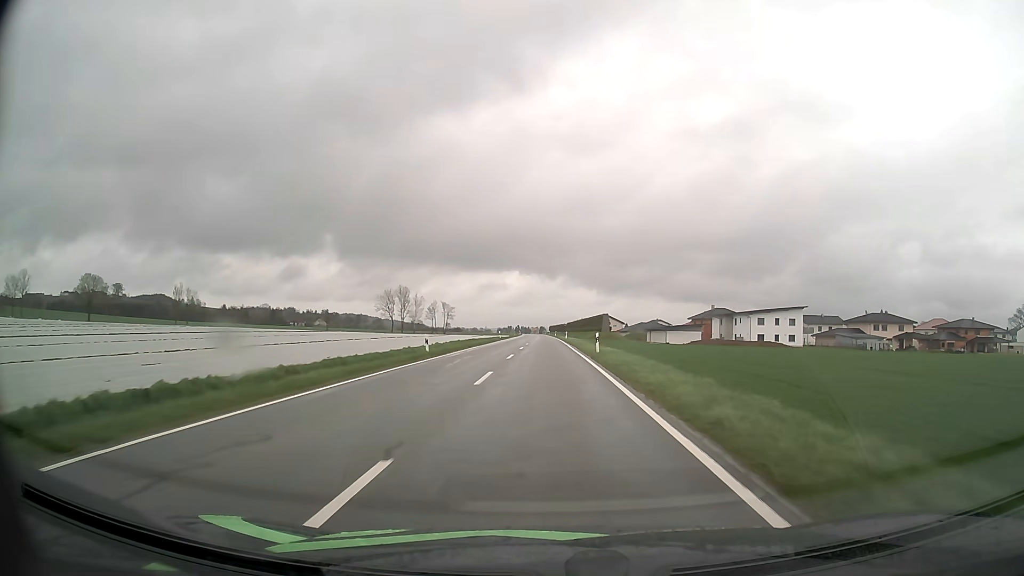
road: tertiary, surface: asphalt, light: Day
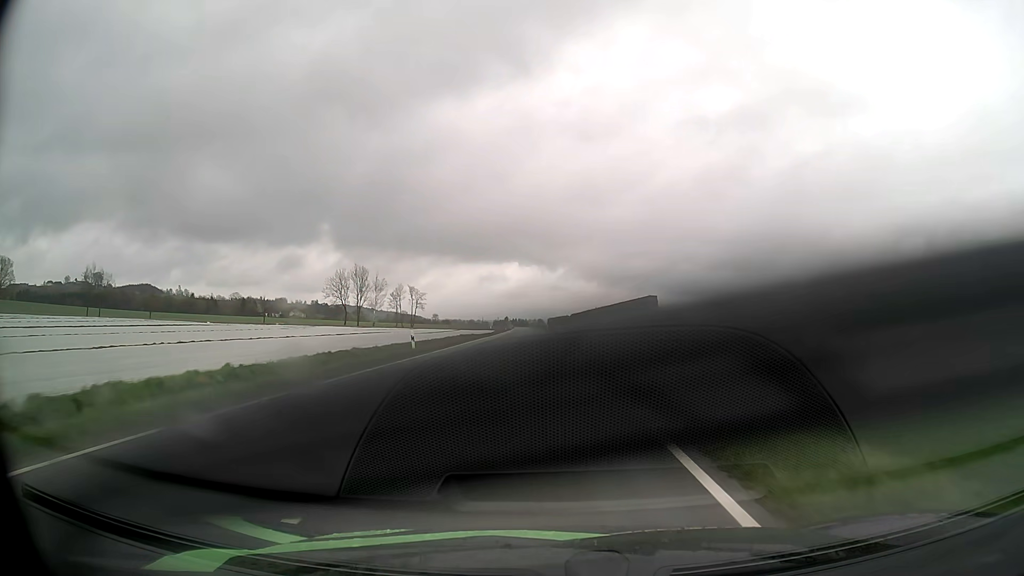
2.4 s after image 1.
(0.0, +51.8) m; 0°
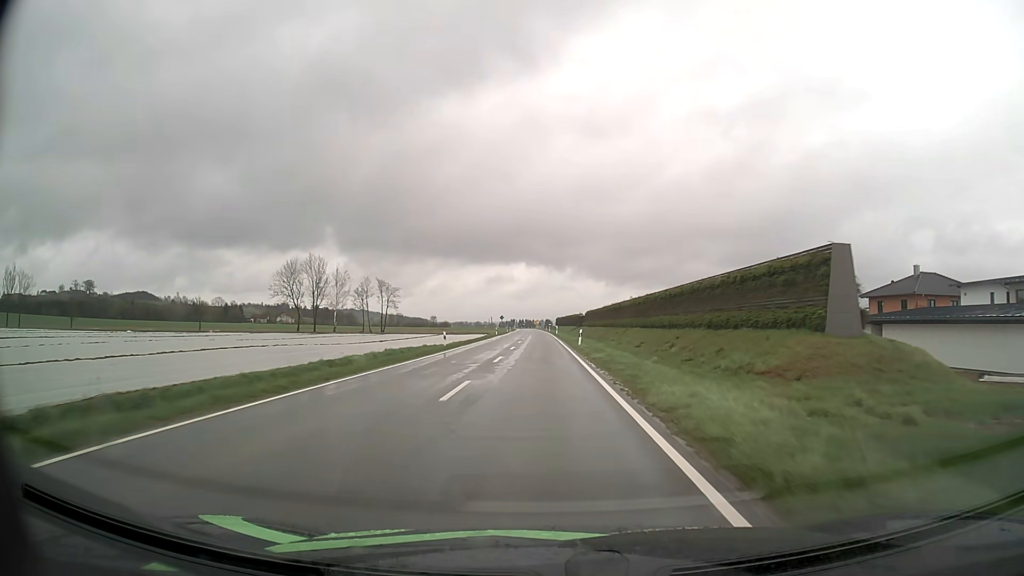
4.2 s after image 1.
(-0.2, +39.2) m; -1°
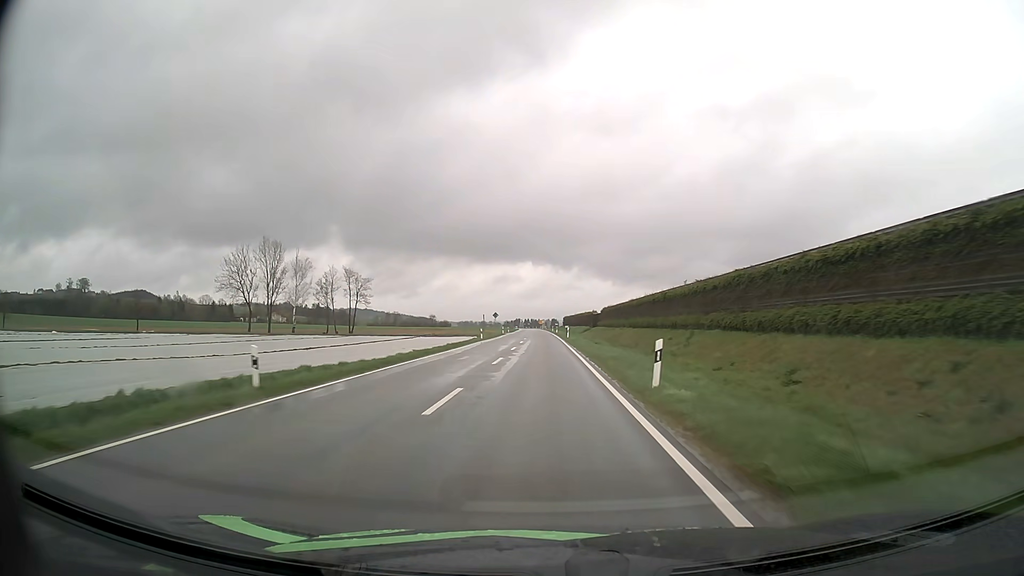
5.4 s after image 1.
(-0.1, +26.5) m; -1°
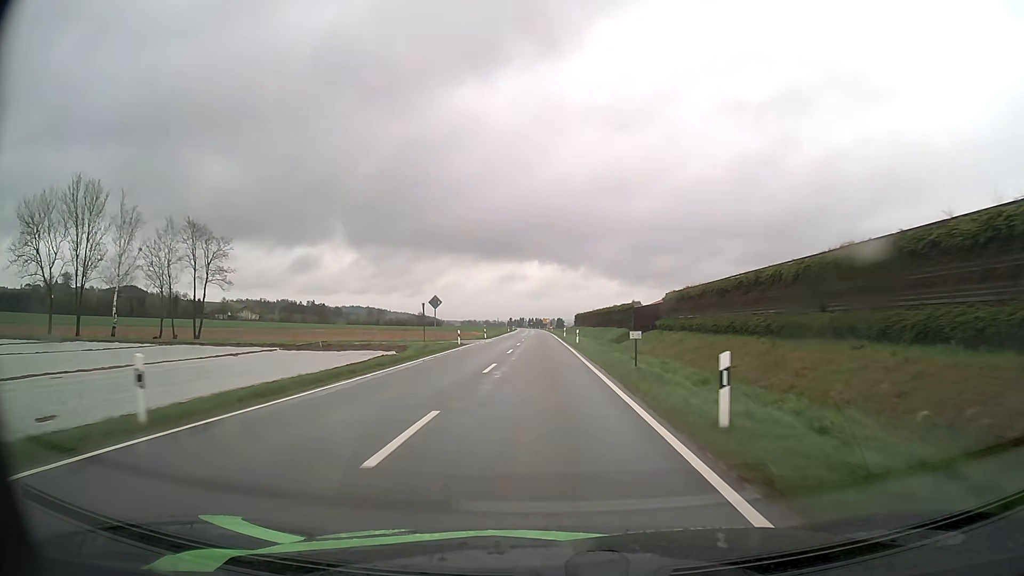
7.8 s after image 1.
(-0.3, +53.5) m; 0°
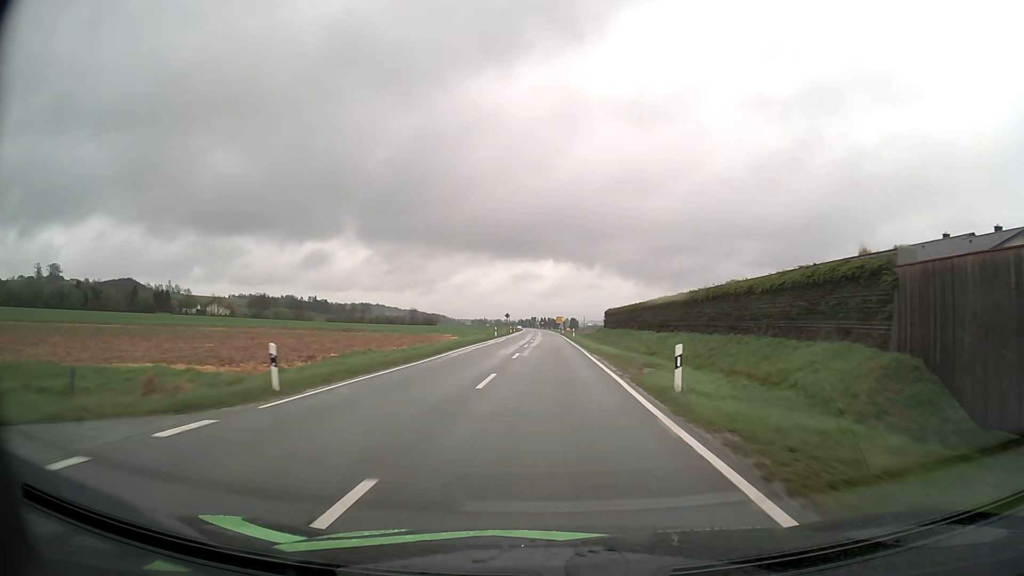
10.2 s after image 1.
(-0.5, +54.6) m; -1°
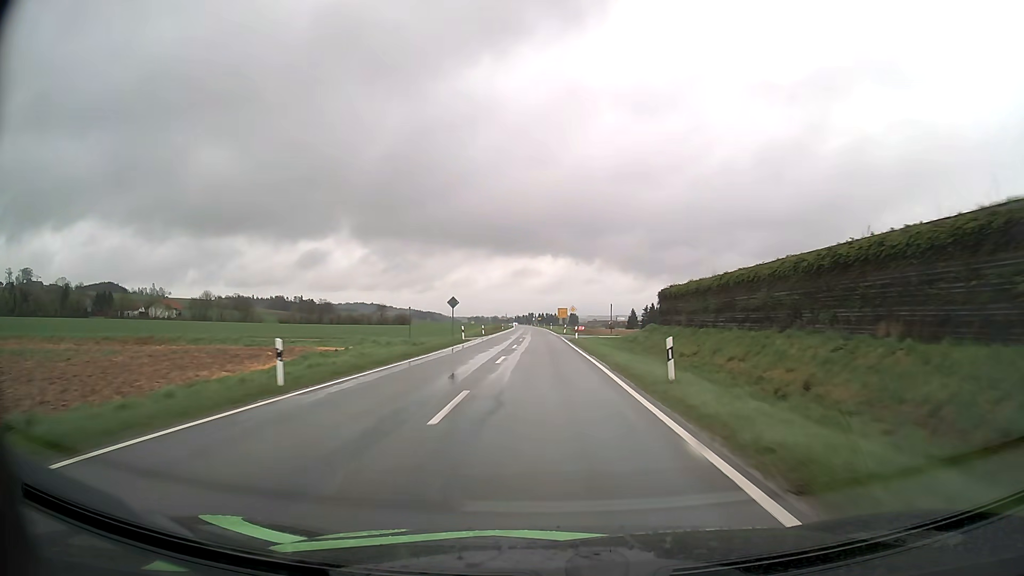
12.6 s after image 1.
(+0.3, +55.4) m; 0°
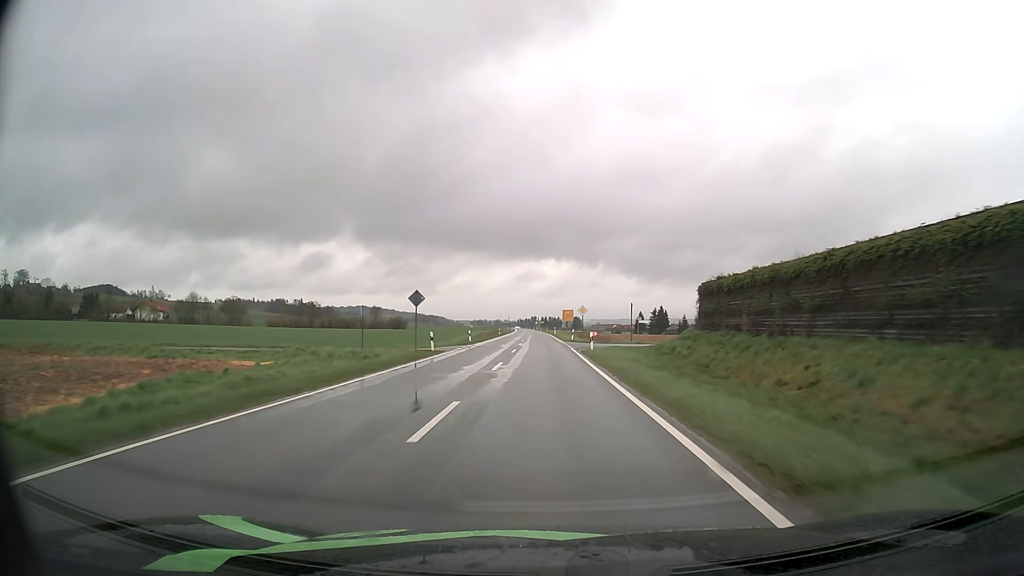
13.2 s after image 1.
(0.0, +13.7) m; 0°
(0, +10) (0, +20) (0, +30) (0, +40) (0, +50) (-1, +60) (-1, +70) (-1, +80) (-1, +90) (-2, +100) m
